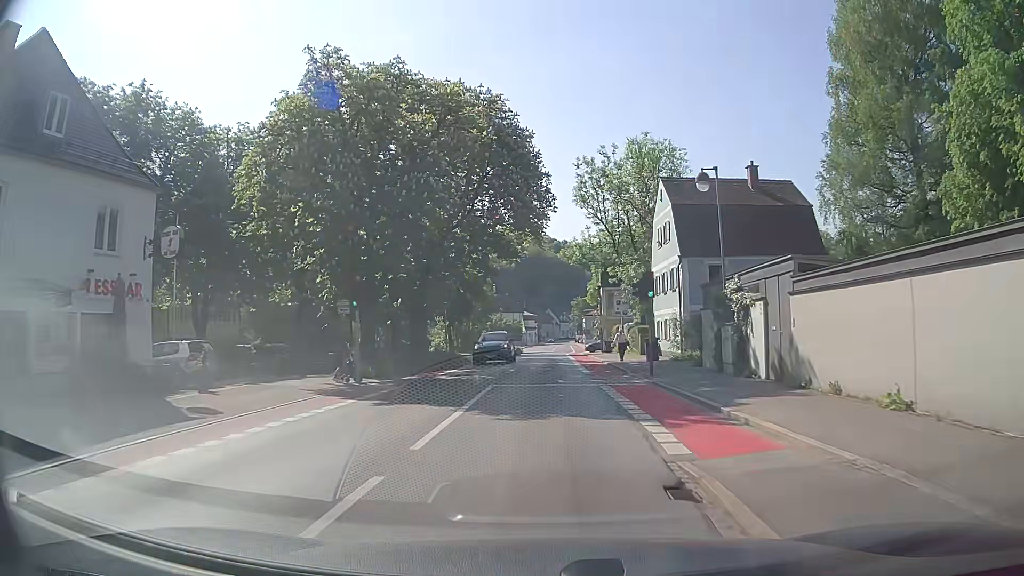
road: tertiary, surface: asphalt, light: Day
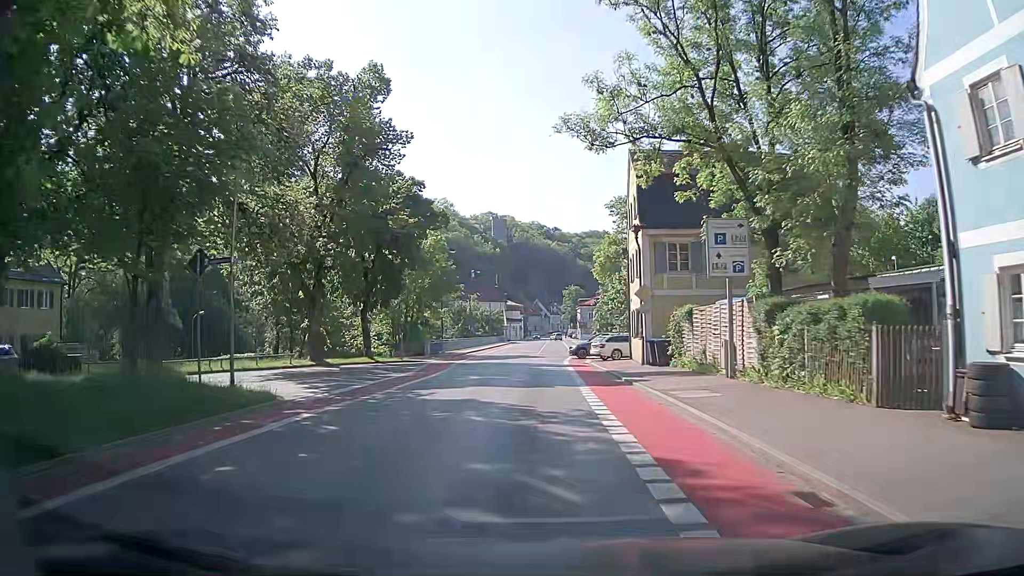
(+0.2, +30.7) m; +1°
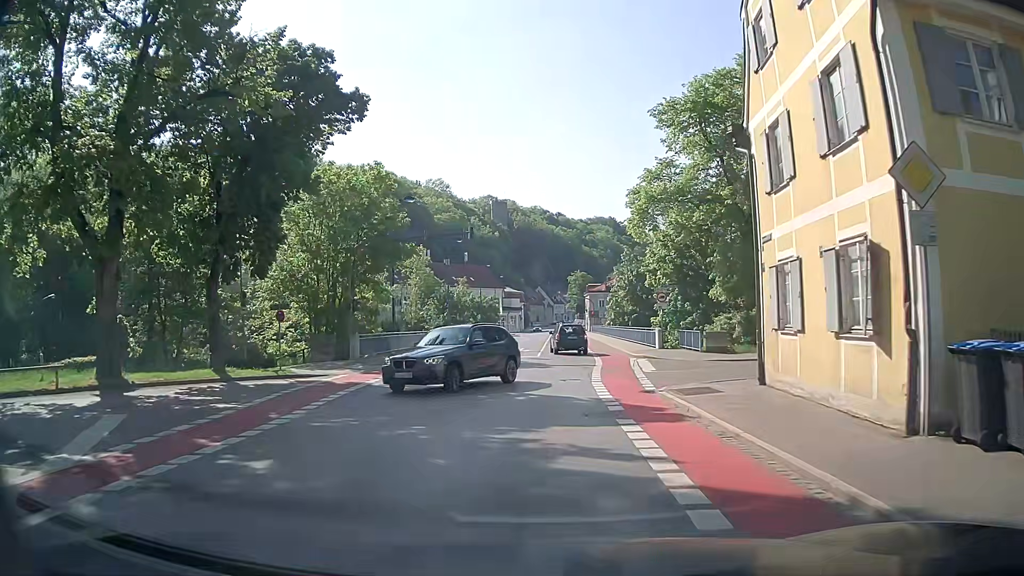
(-0.4, +21.1) m; -3°
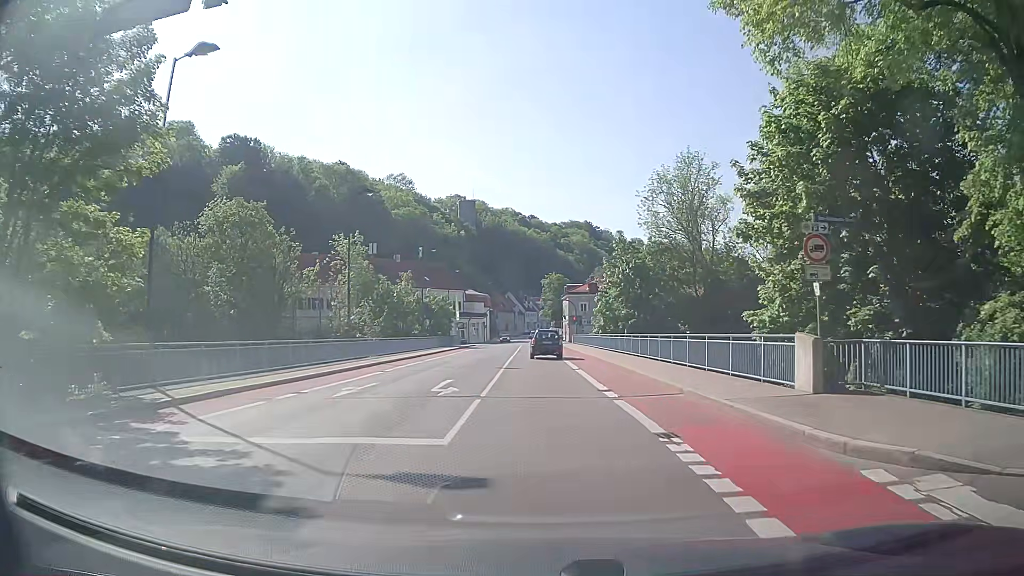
(+1.2, +24.7) m; +4°
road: residential
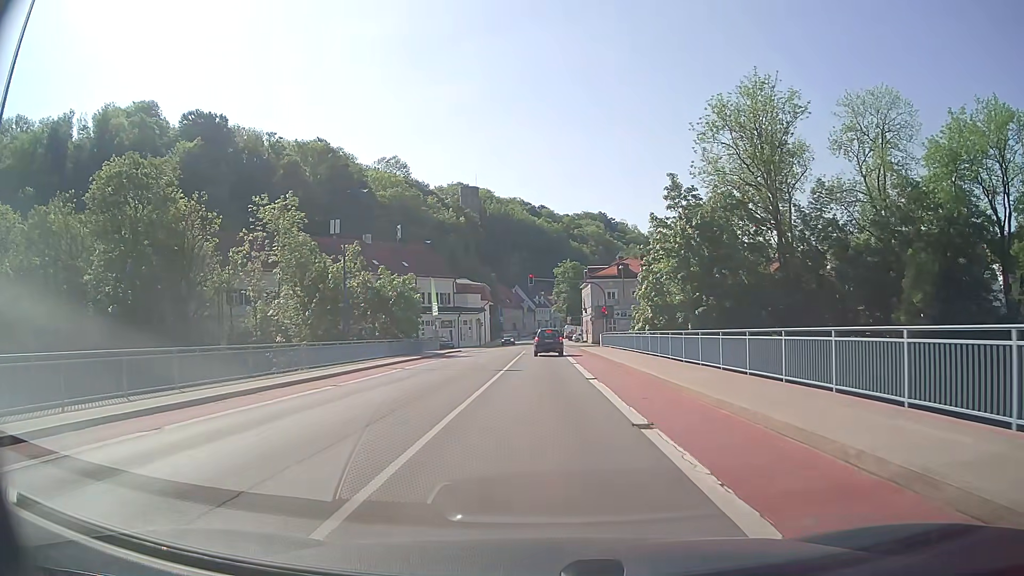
(0.0, +28.0) m; -1°
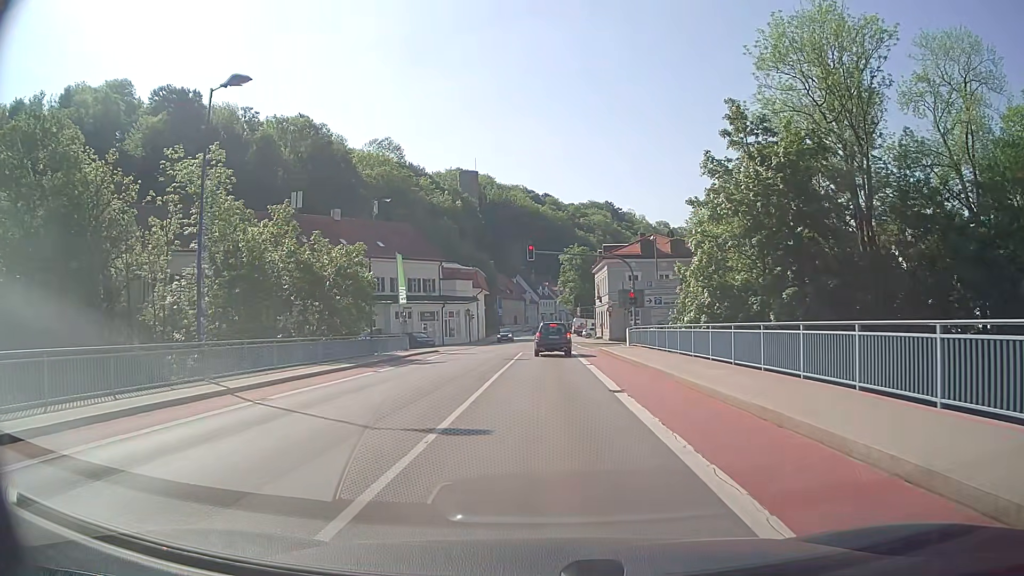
(0.0, +16.3) m; 0°
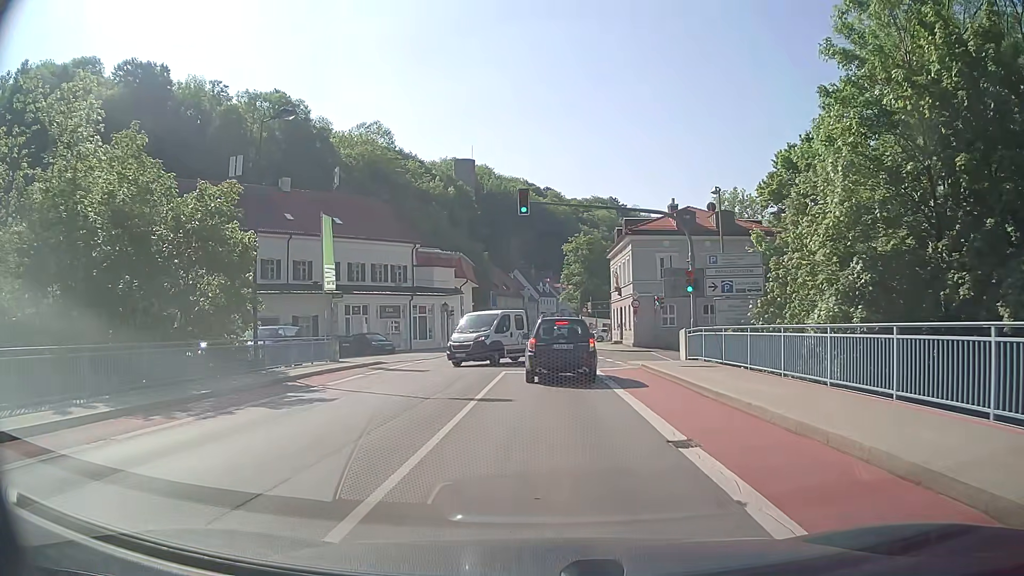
(0.0, +16.5) m; 0°
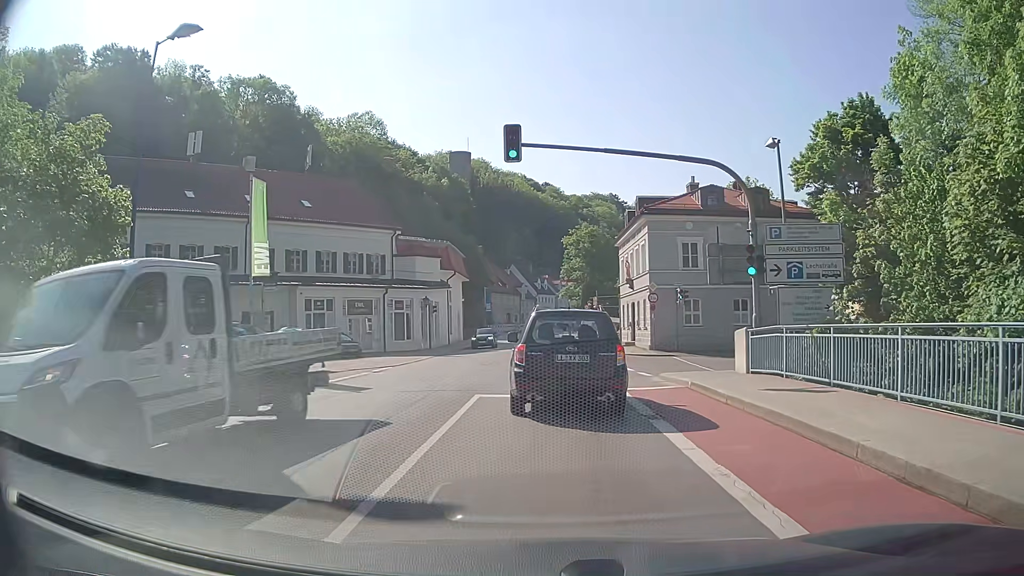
(0.0, +7.8) m; 0°
(0, +10) (+1, +20) (+6, +28) (+16, +28) (+26, +28) (+36, +28) (+46, +27) (+56, +27) (+66, +27) (+76, +27) m
